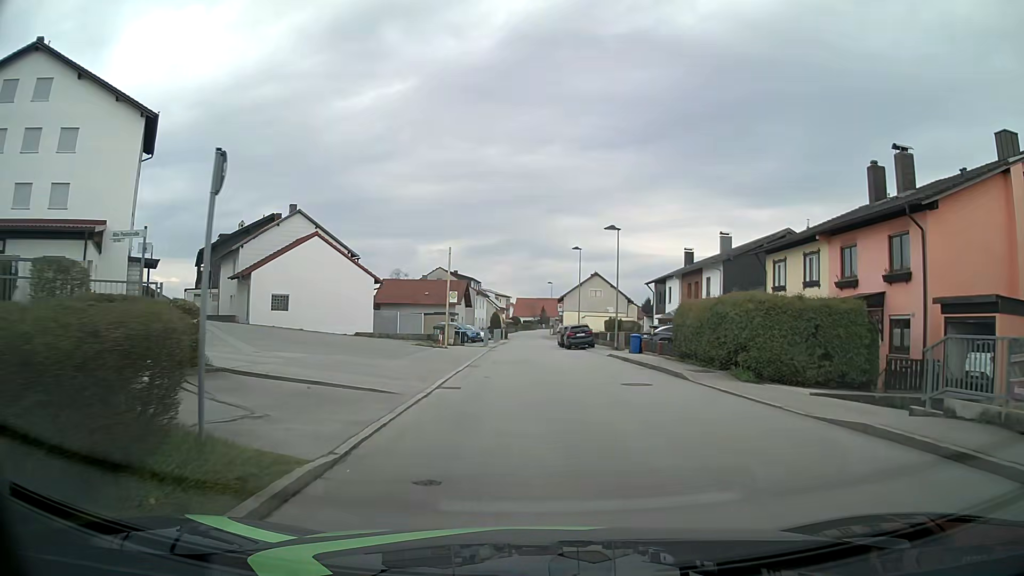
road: unclassified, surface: asphalt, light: Day
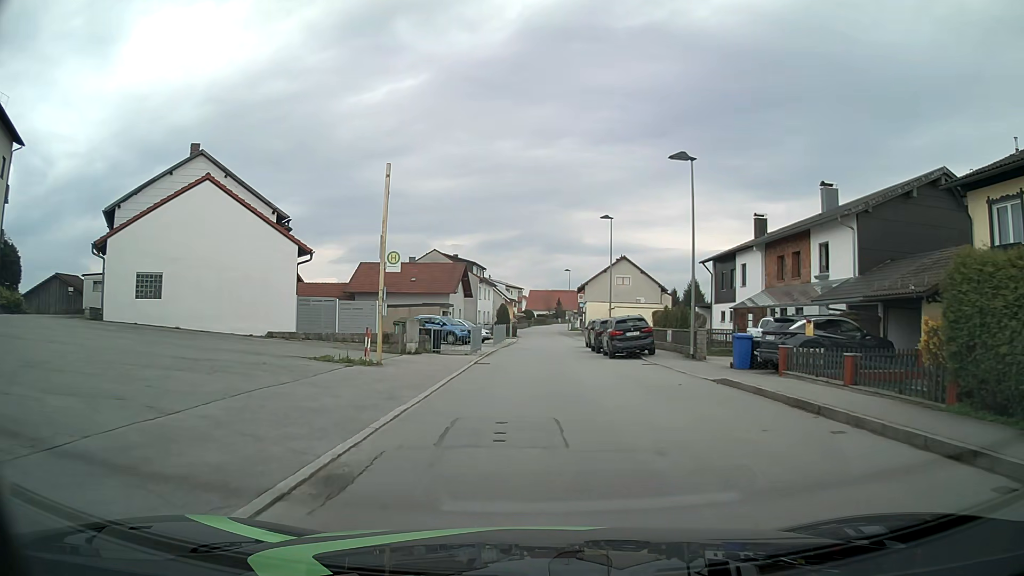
(-0.1, +17.6) m; -1°
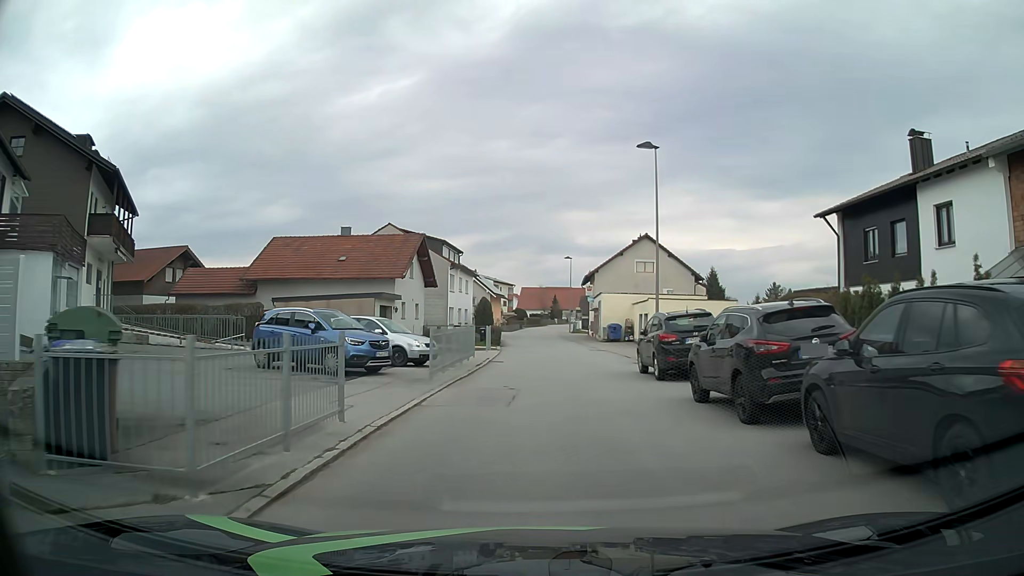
(+0.1, +22.4) m; +1°
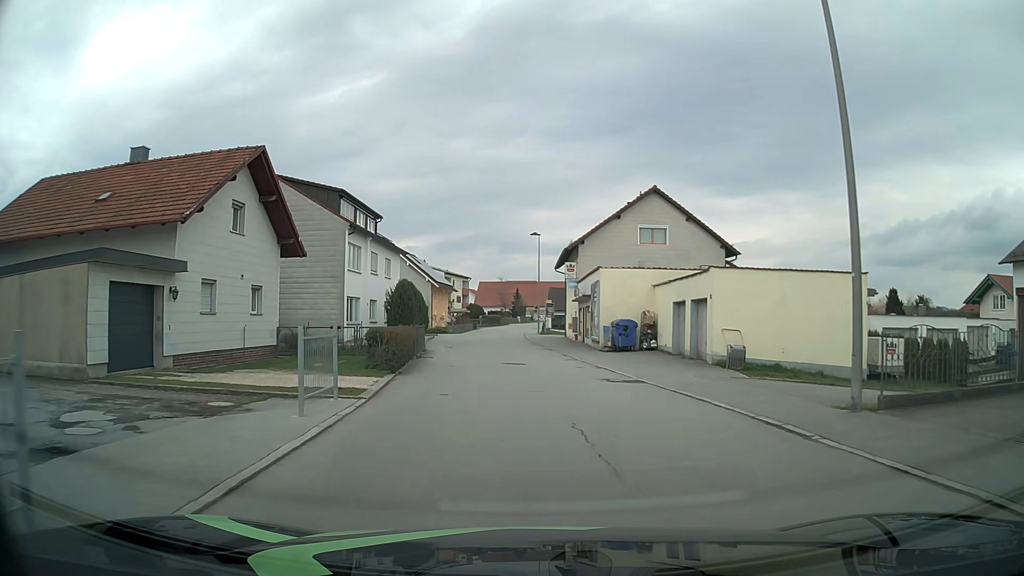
(+0.5, +22.5) m; +3°
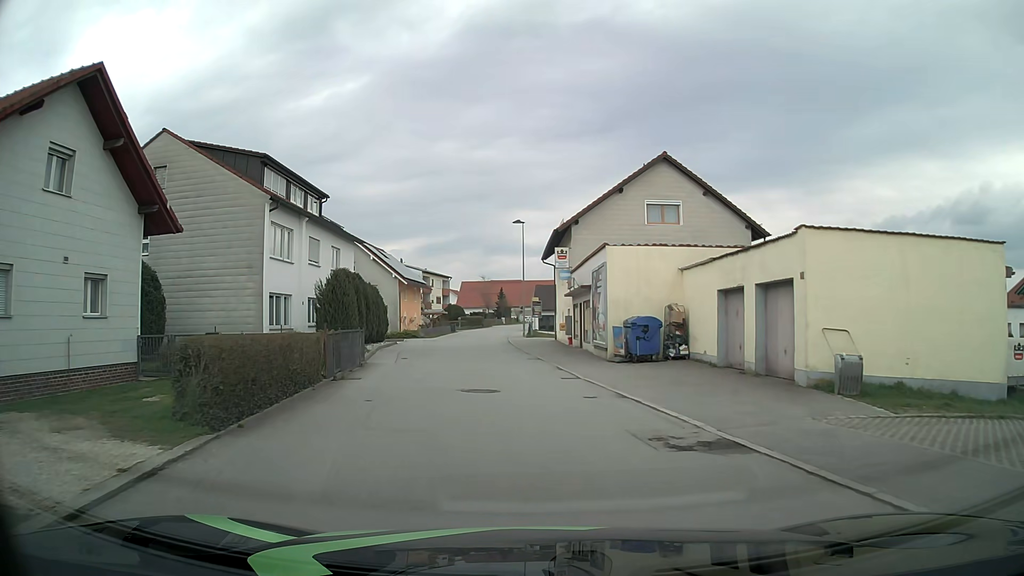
(+0.2, +9.0) m; +1°
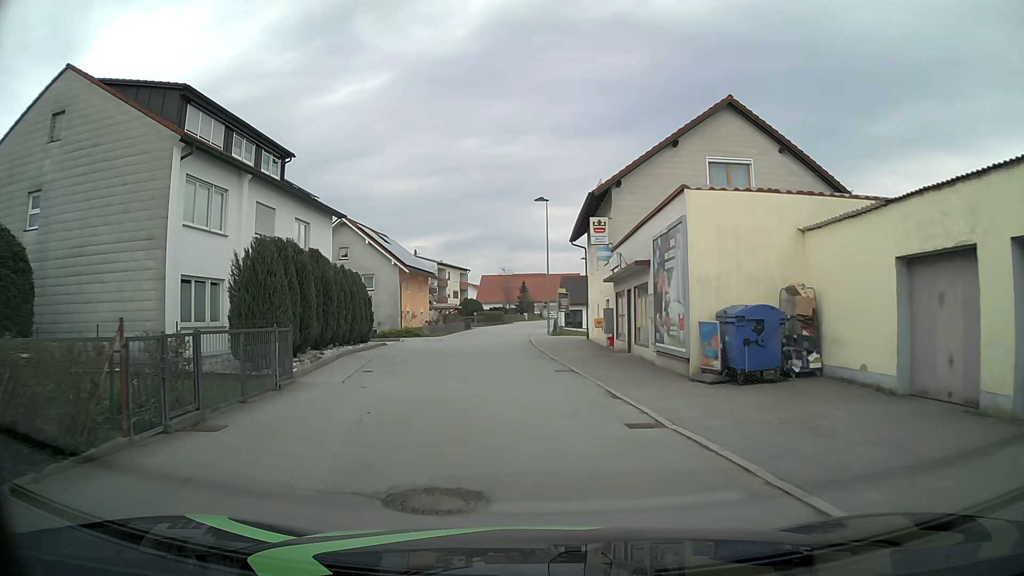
(0.0, +9.0) m; -1°
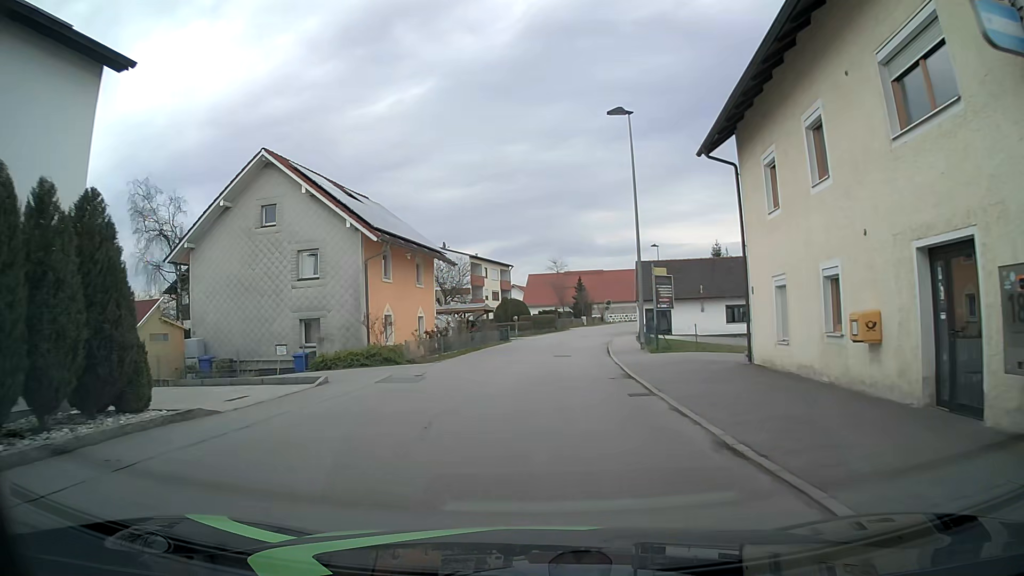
(-1.1, +22.3) m; -4°
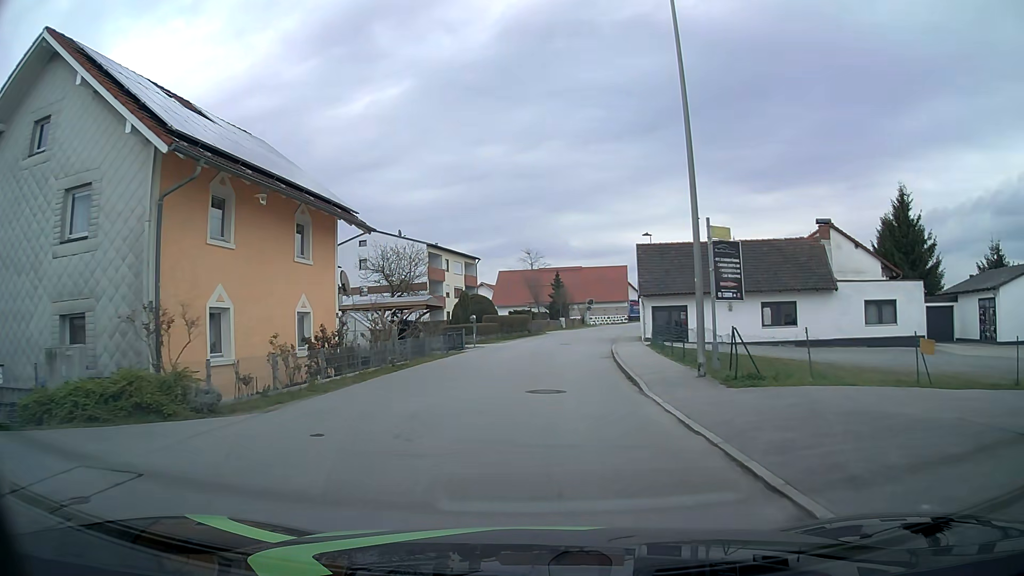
(+0.1, +13.4) m; +2°
